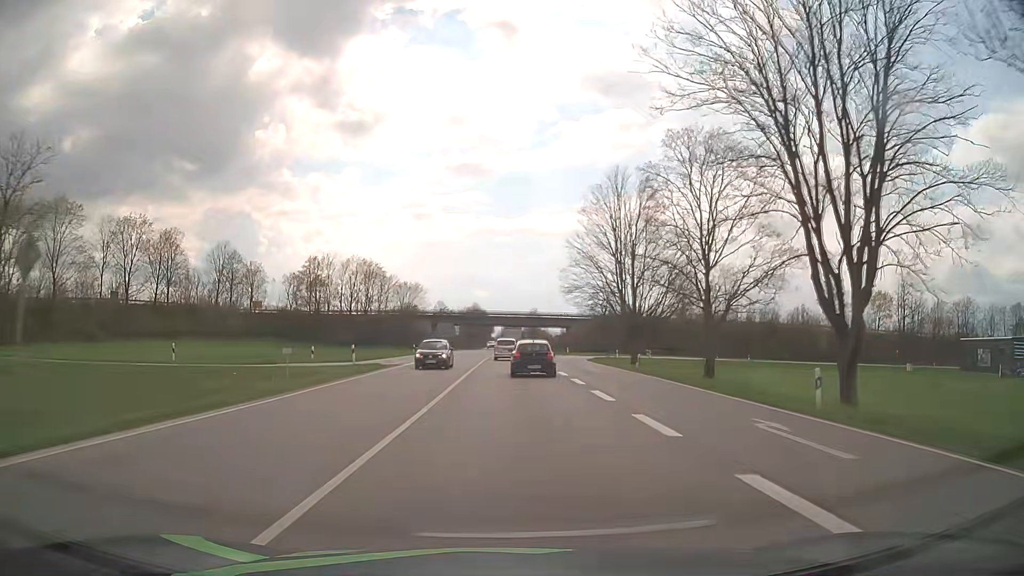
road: primary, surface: asphalt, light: Day
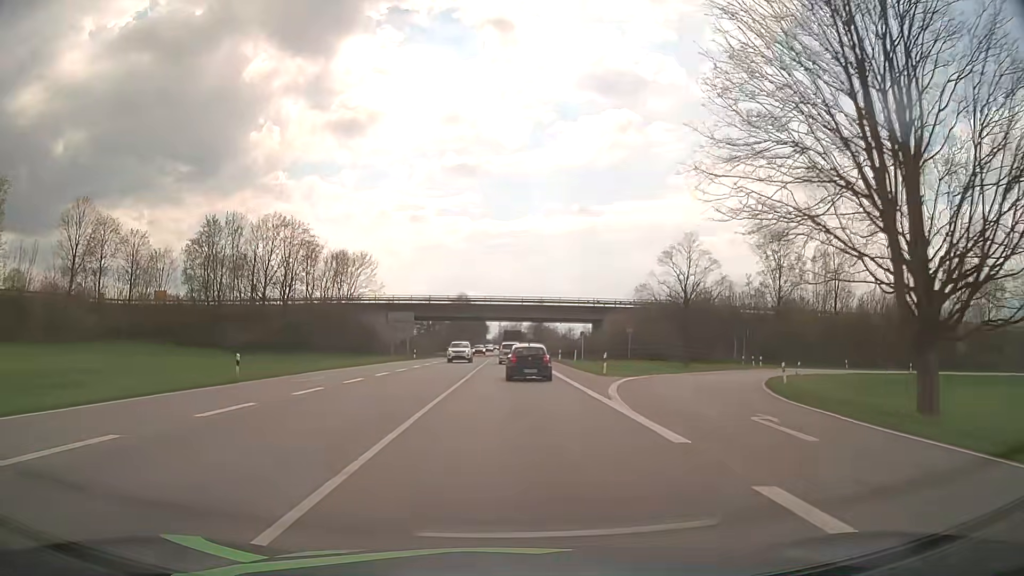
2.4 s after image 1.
(+0.2, +48.6) m; 0°
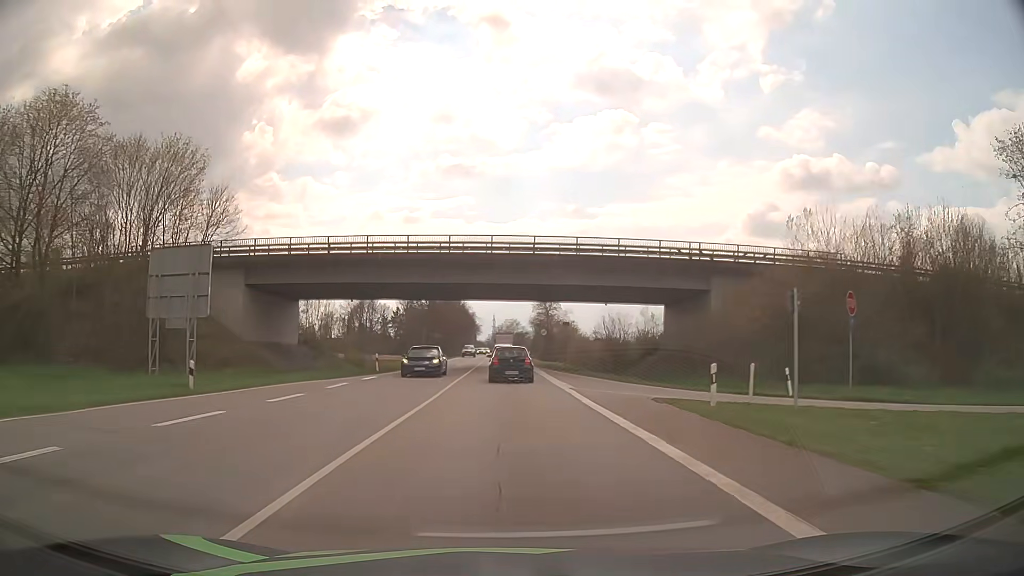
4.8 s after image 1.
(+0.3, +49.0) m; +1°
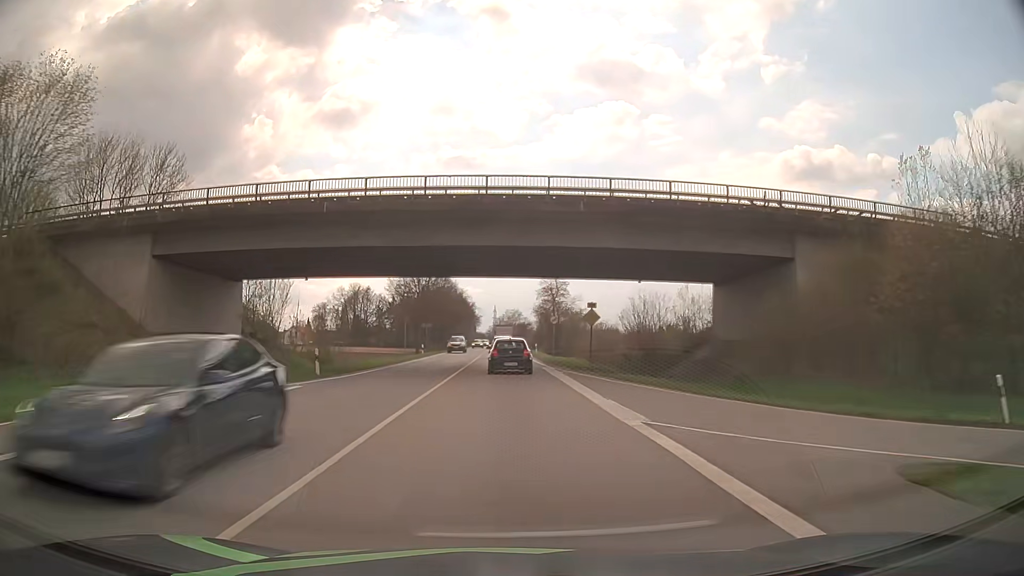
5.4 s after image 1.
(0.0, +12.3) m; 0°
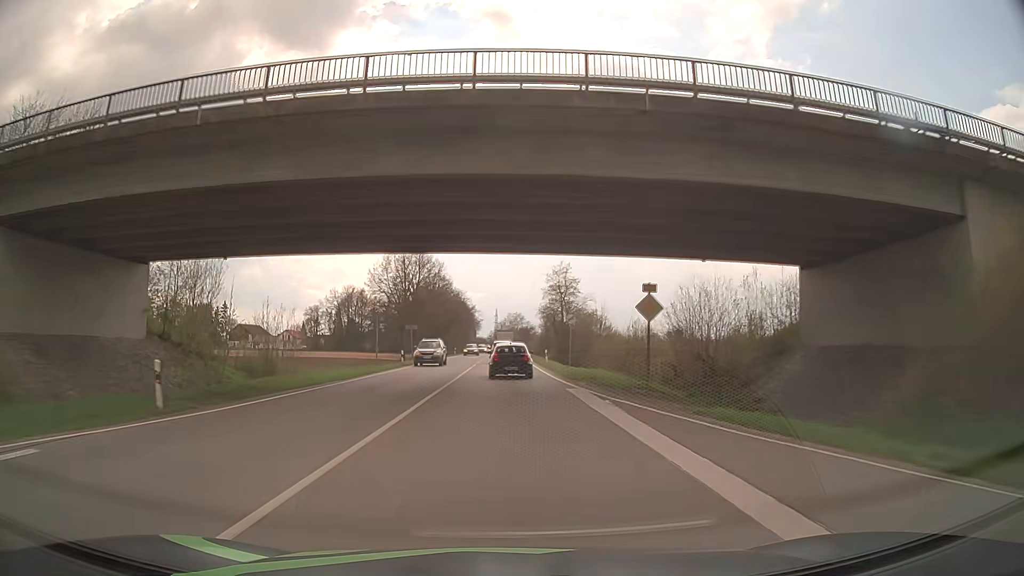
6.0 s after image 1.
(0.0, +12.3) m; 0°
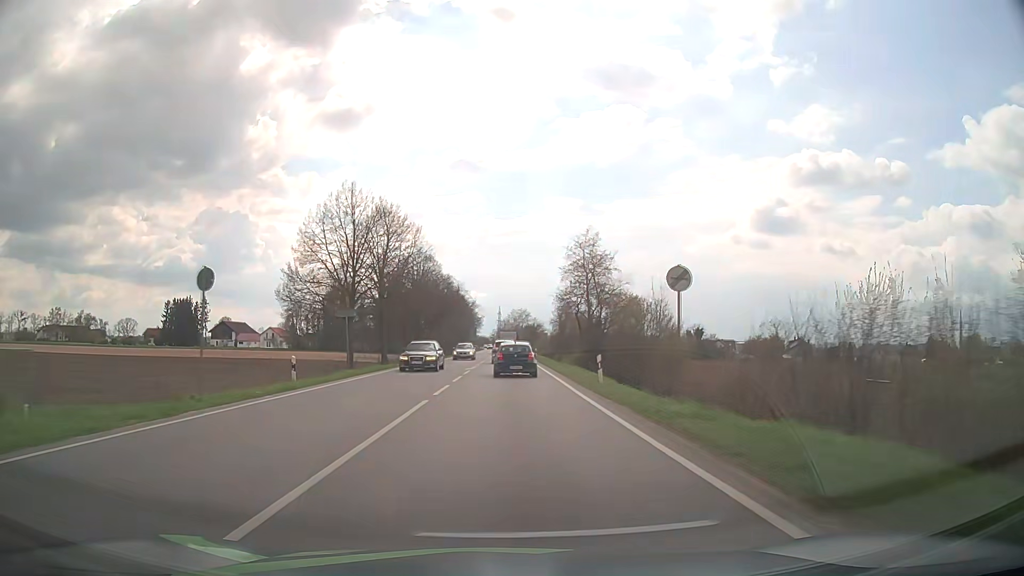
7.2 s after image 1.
(-0.1, +24.6) m; -1°
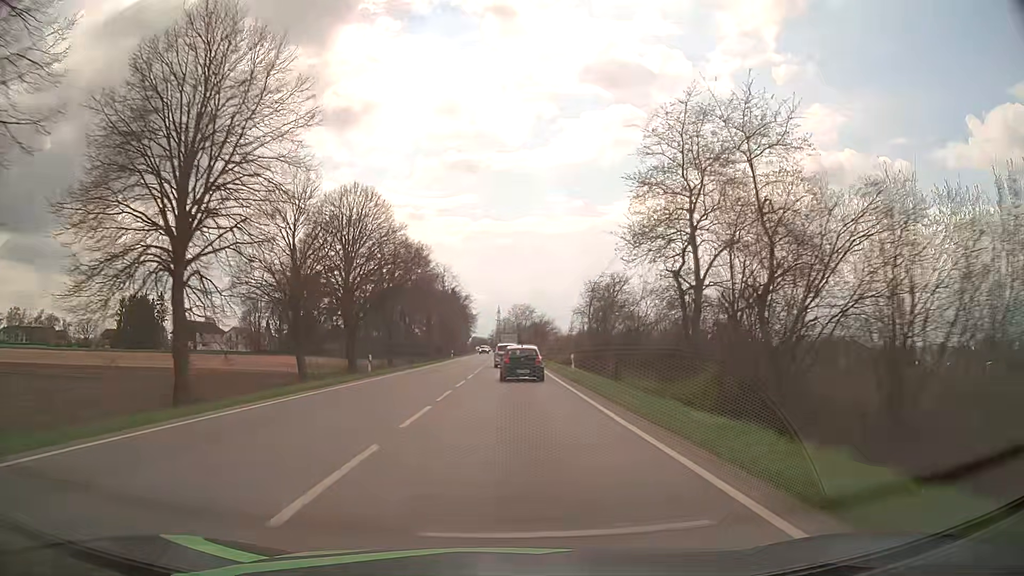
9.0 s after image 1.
(+0.2, +36.9) m; 0°
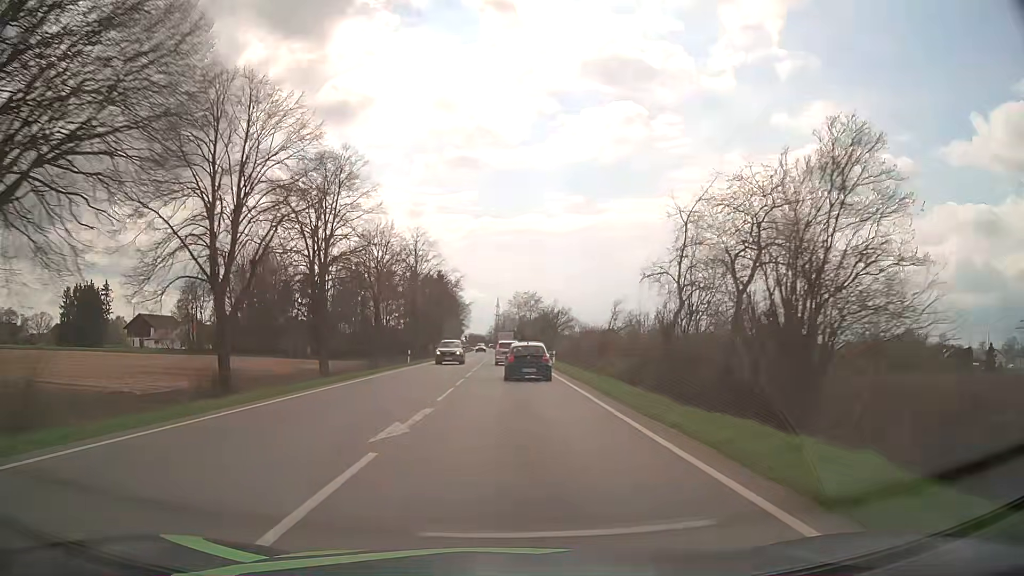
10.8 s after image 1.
(0.0, +36.9) m; 0°
